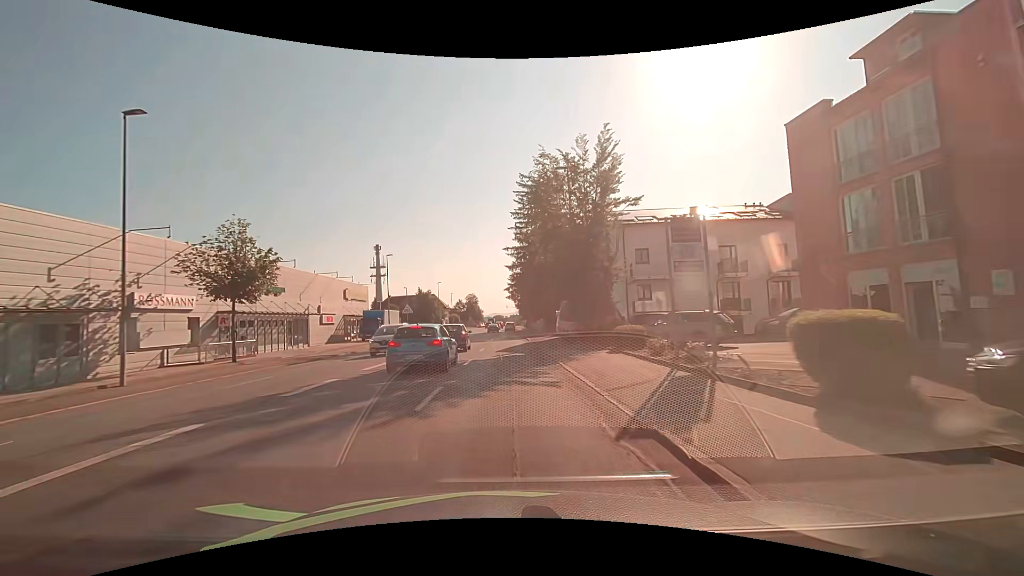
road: tertiary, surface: asphalt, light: Day
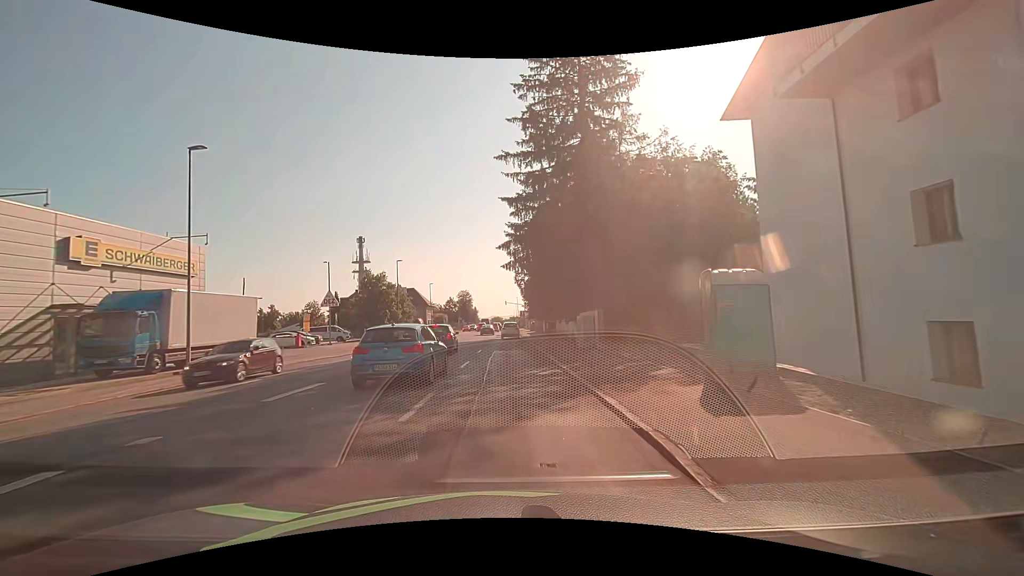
(-0.1, +36.4) m; 0°
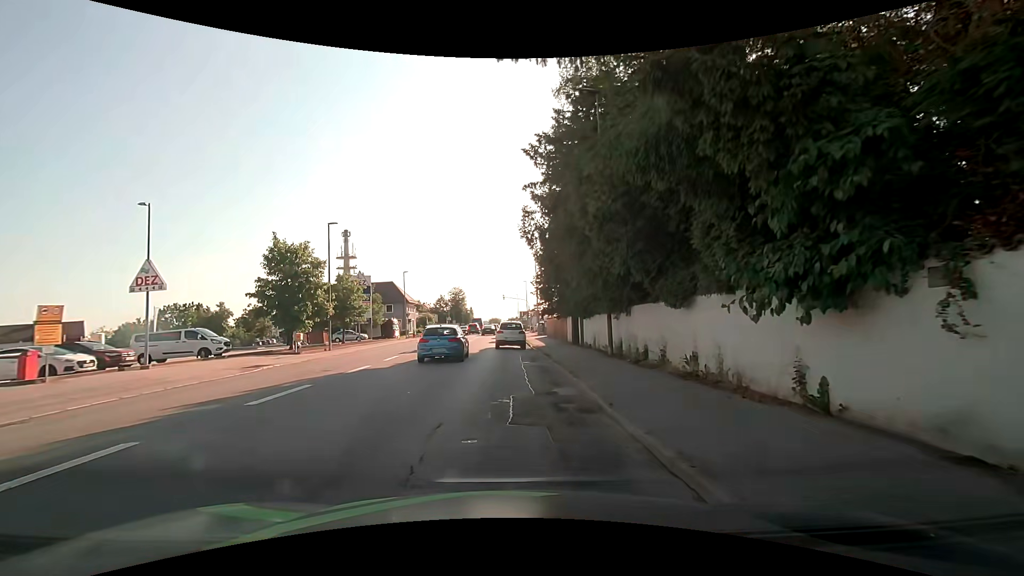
(-0.1, +23.8) m; 0°
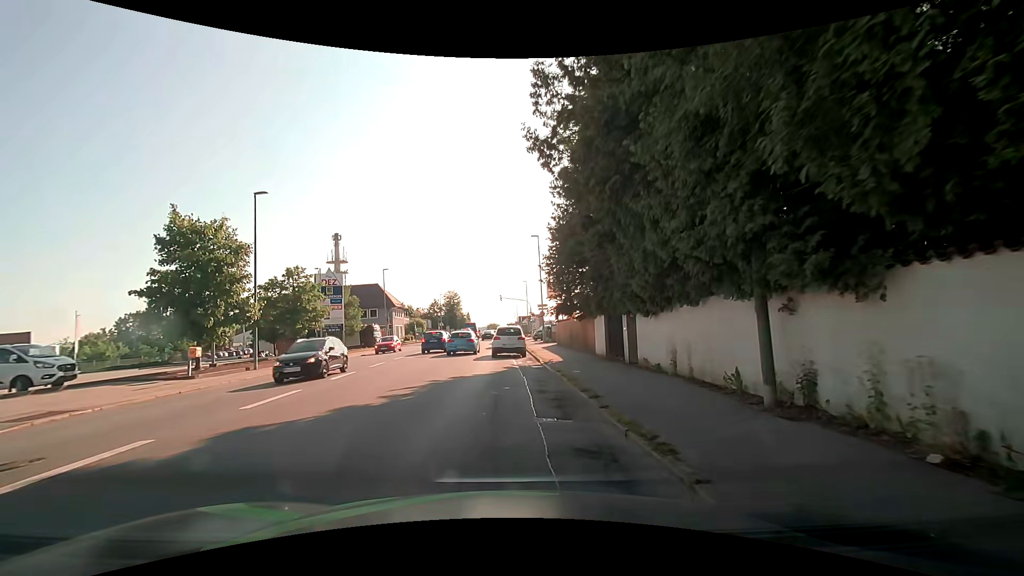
(+0.1, +11.3) m; 0°
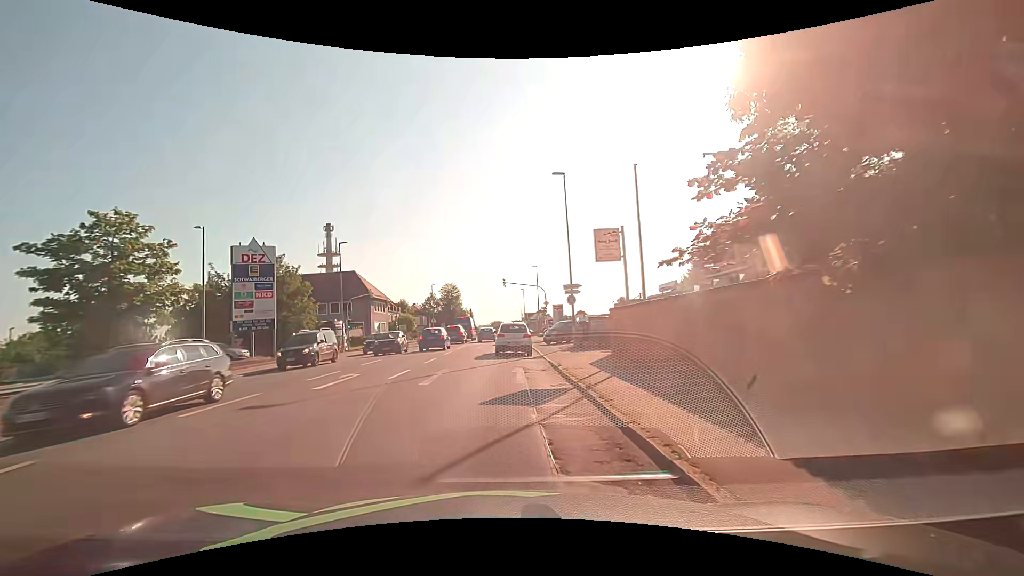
(-0.2, +19.0) m; -2°
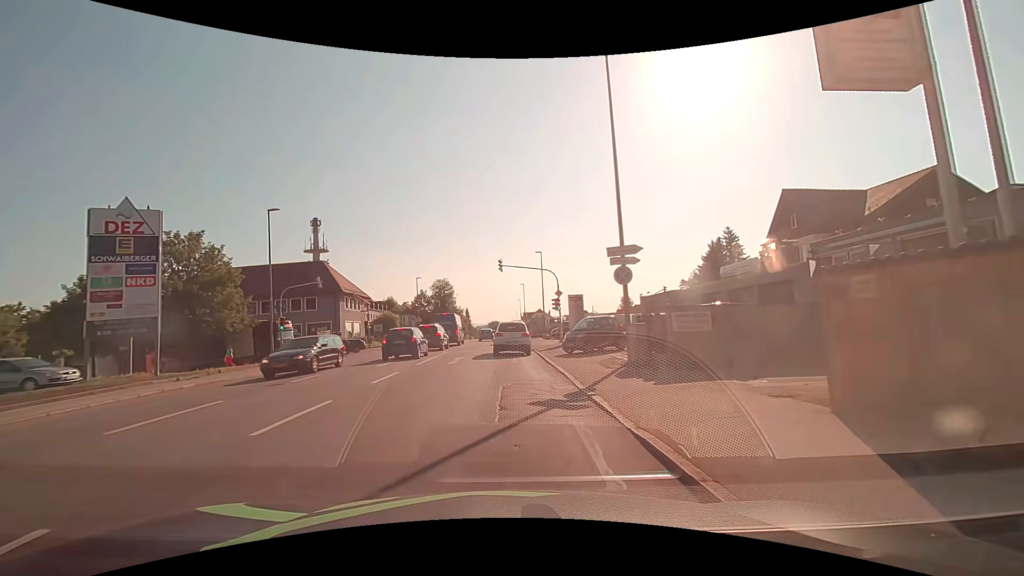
(+0.3, +13.6) m; +1°
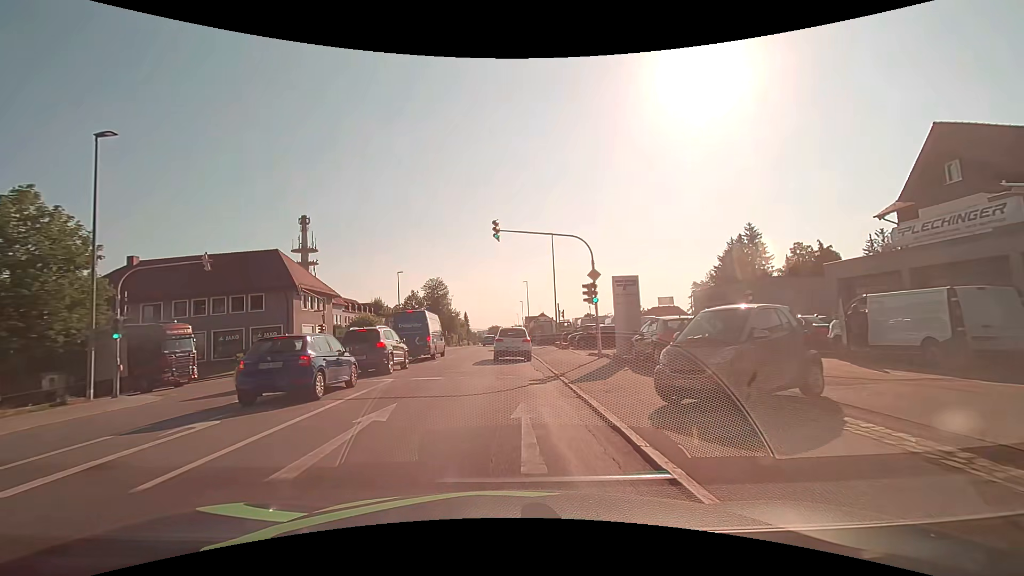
(0.0, +14.2) m; 0°
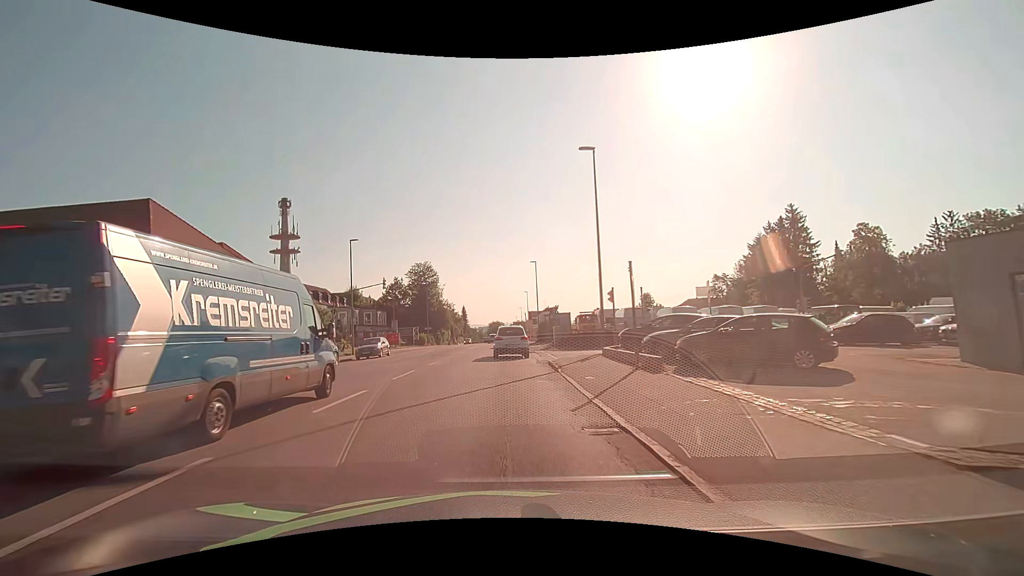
(-0.3, +20.8) m; 0°
(0, +10) (0, +20) (0, +30) (0, +40) (0, +50) (-1, +60) (-1, +70) (-2, +80) (-2, +90) (-3, +100) m
